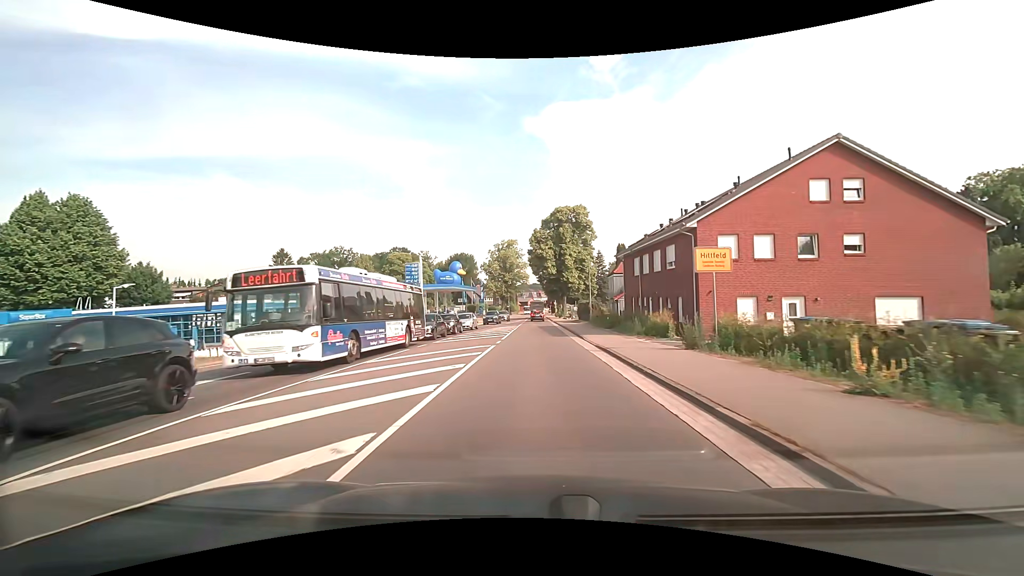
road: secondary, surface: asphalt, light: Day
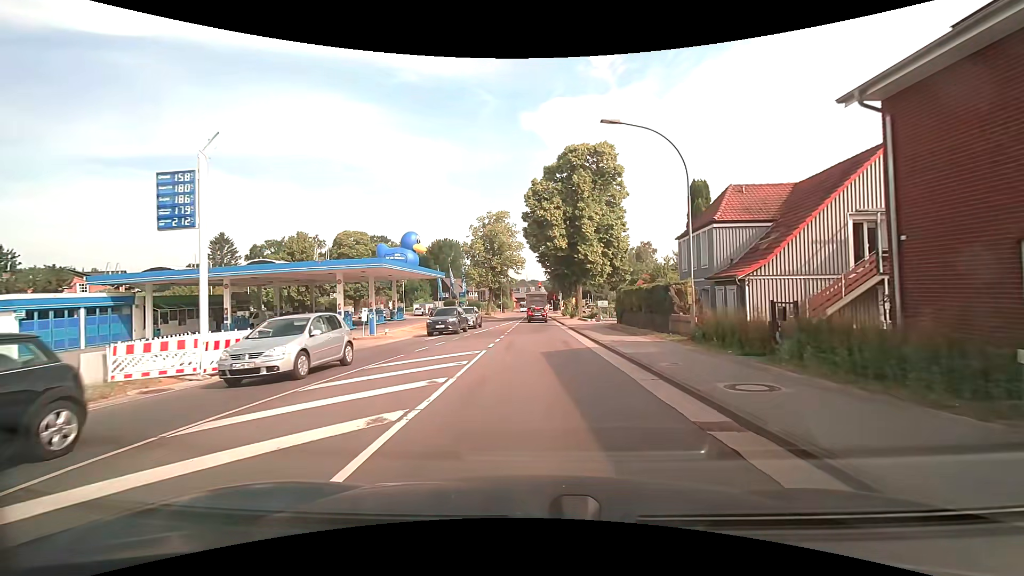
(+0.1, +30.4) m; 0°
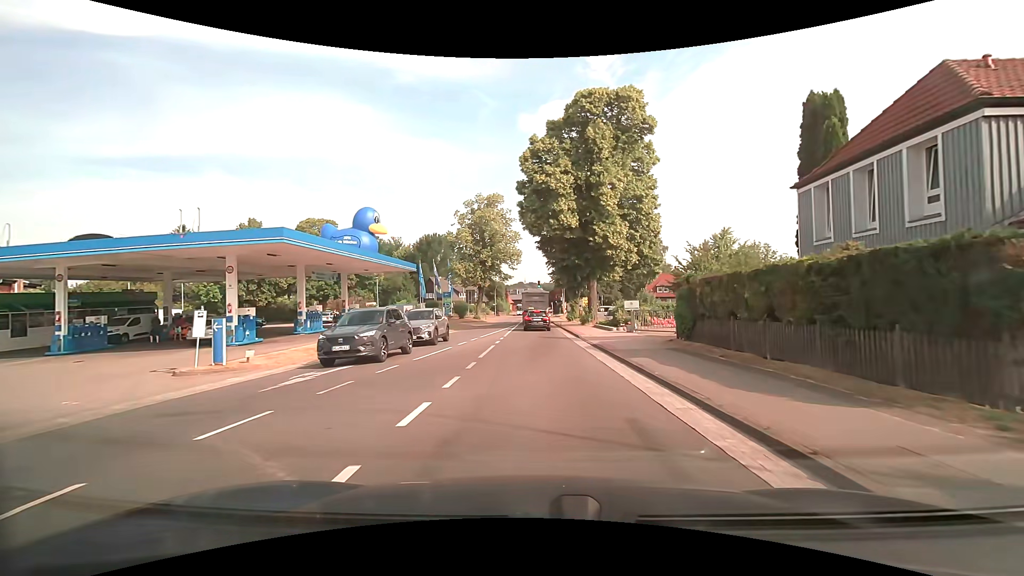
(0.0, +14.1) m; 0°
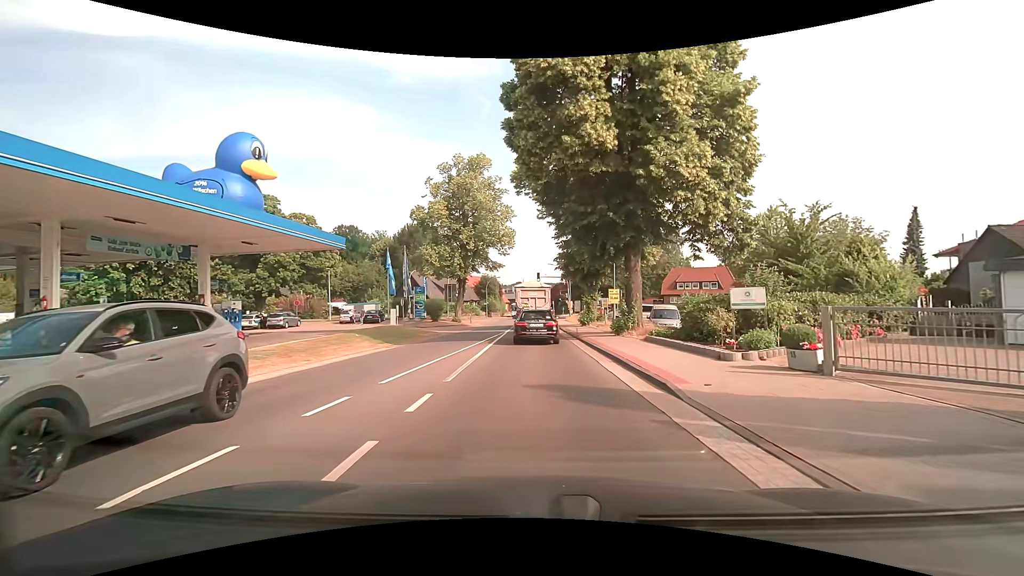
(+0.2, +17.5) m; +1°
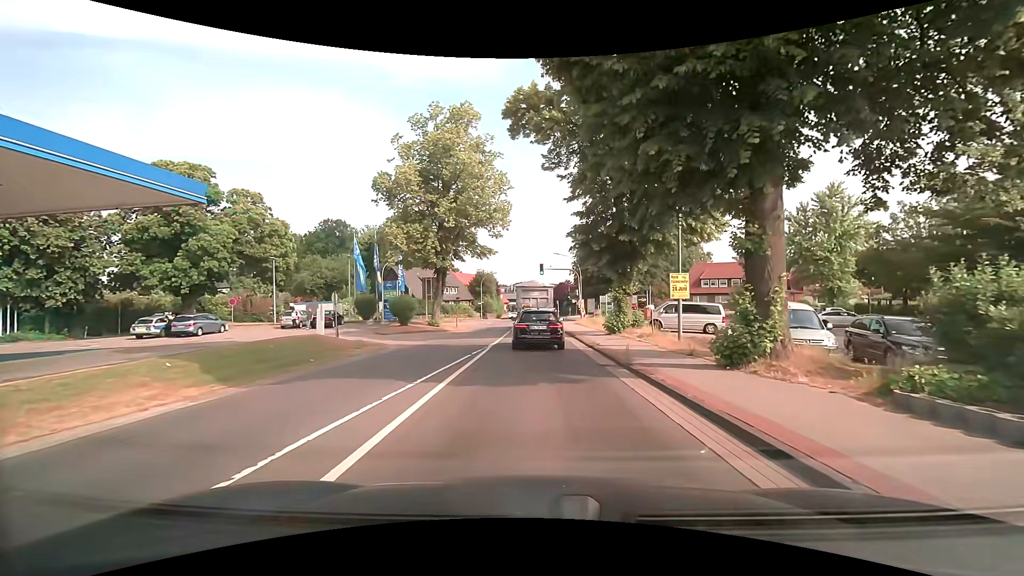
(-0.1, +13.2) m; 0°
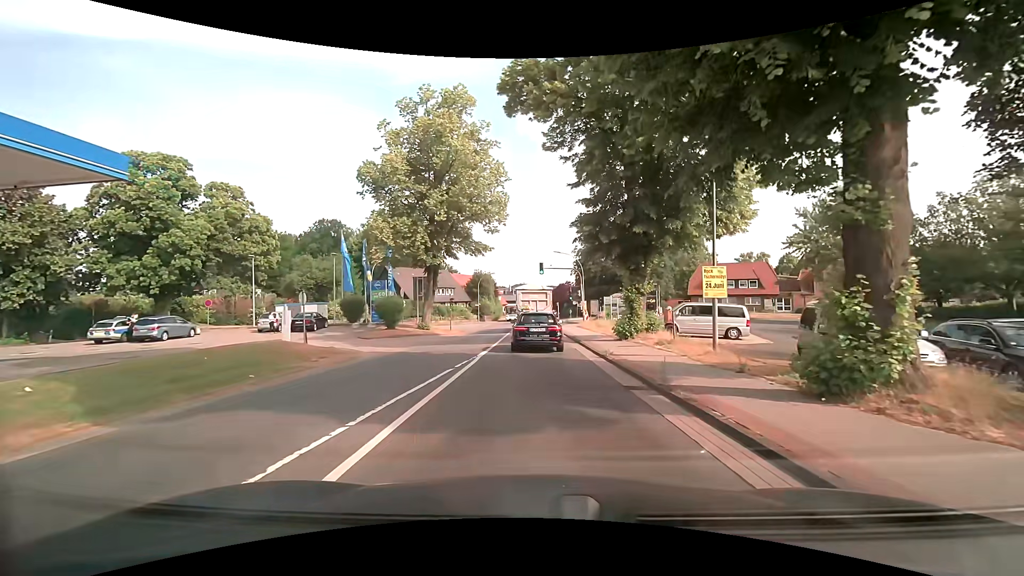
(0.0, +3.4) m; 0°
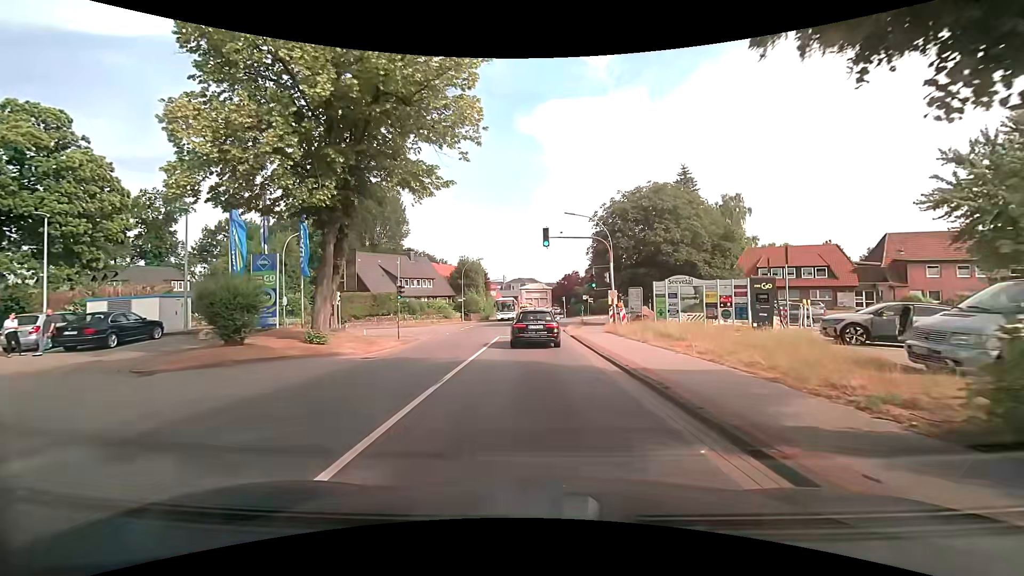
(-0.1, +18.9) m; 0°
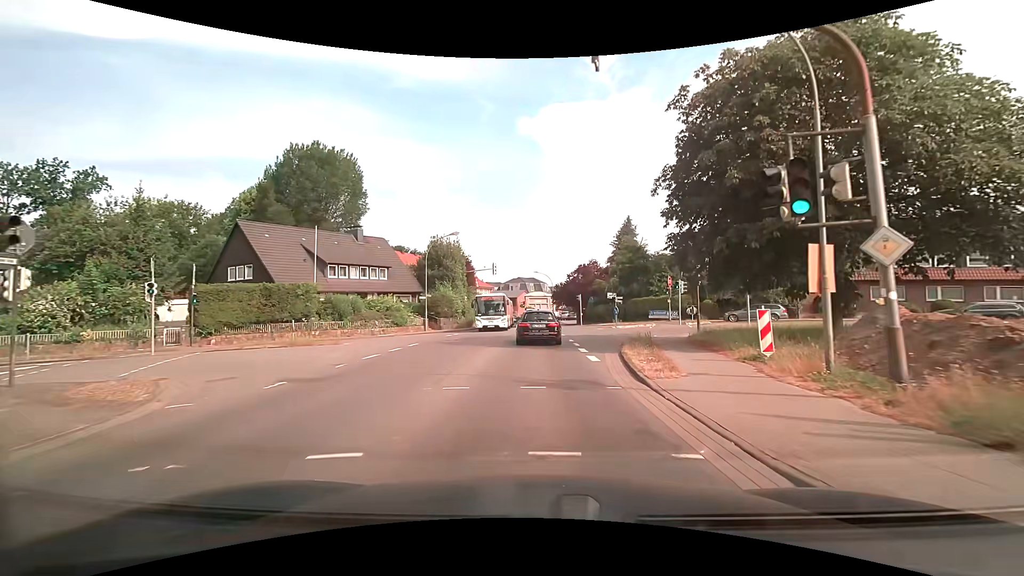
(0.0, +23.1) m; 0°
(0, +10) (0, +20) (0, +30) (0, +40) (0, +50) (0, +60) (-1, +70) (-1, +80) (-1, +90) (0, +100) m
